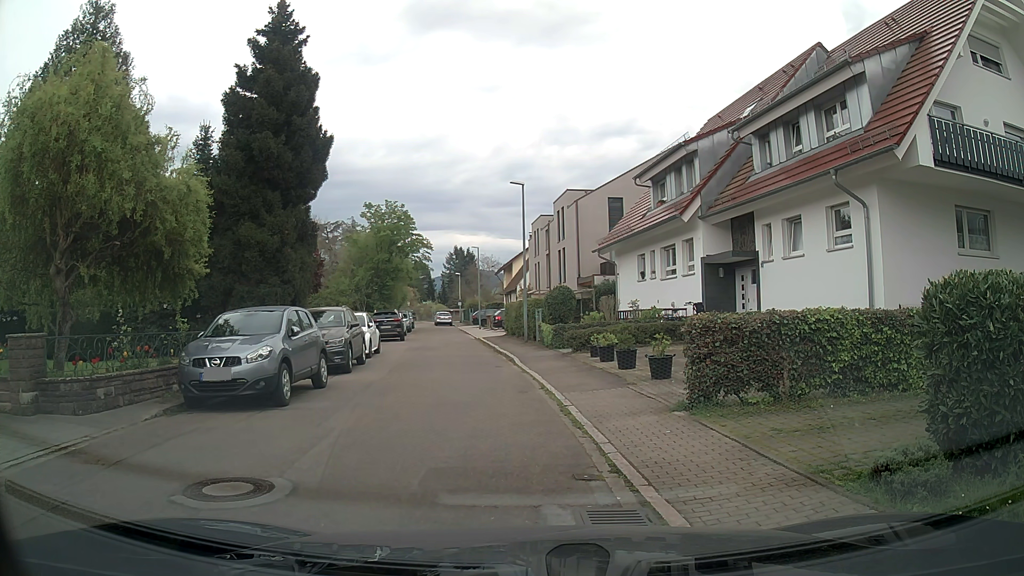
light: Day
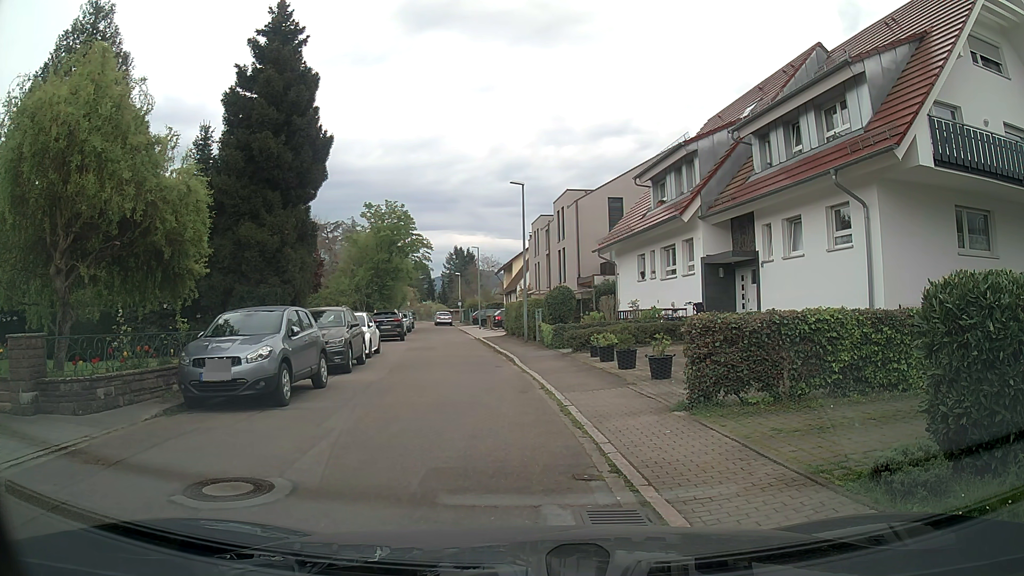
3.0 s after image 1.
(0.0, 0.0) m; 0°
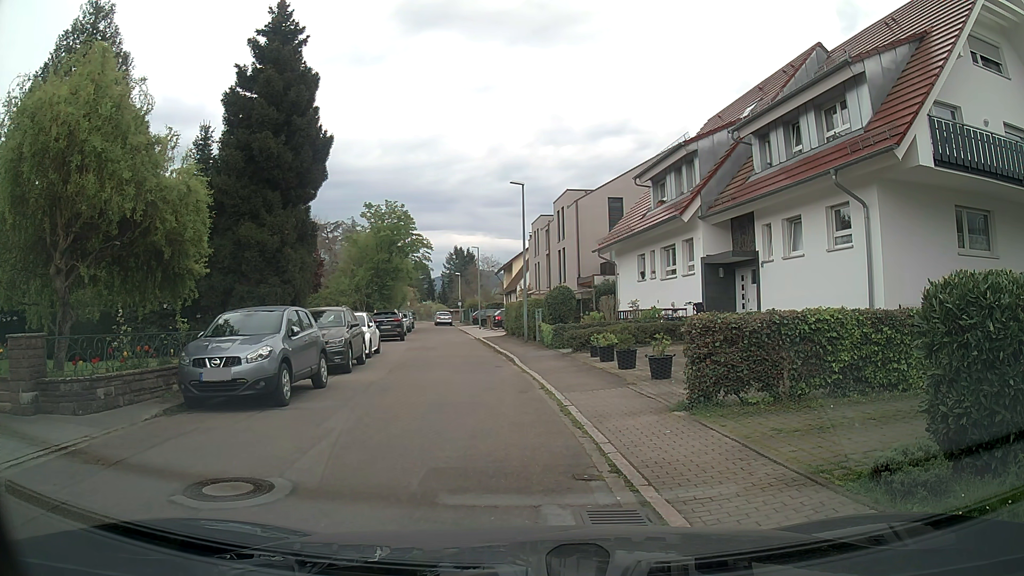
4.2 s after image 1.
(0.0, 0.0) m; 0°
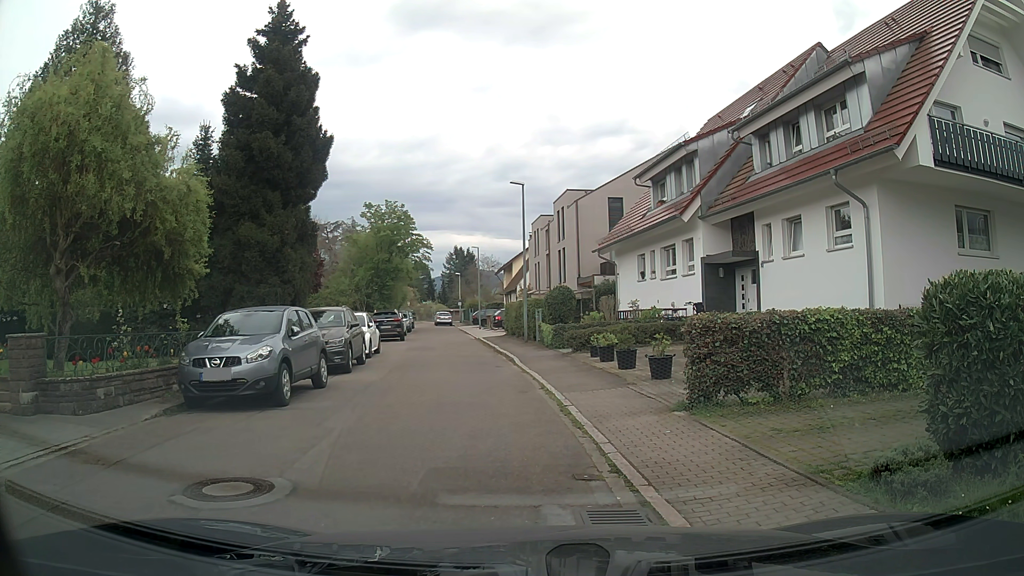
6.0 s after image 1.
(0.0, 0.0) m; 0°
